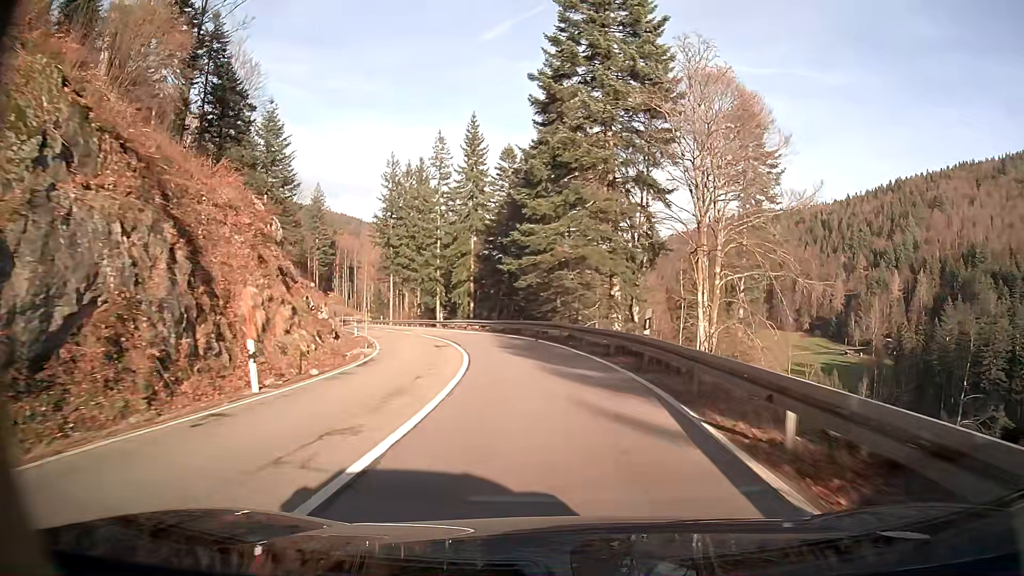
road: secondary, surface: asphalt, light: Day
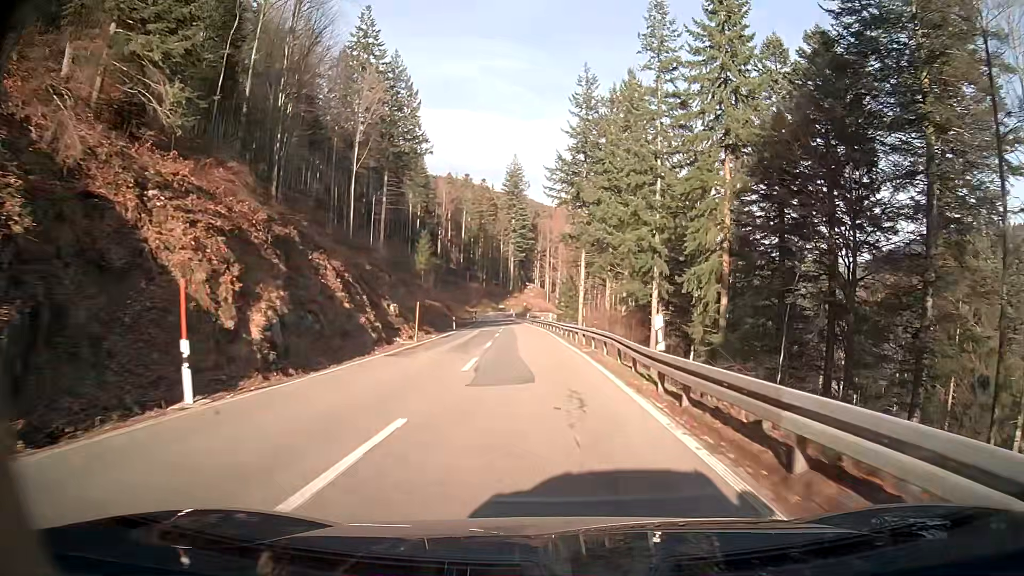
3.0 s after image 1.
(-8.0, +47.8) m; -18°
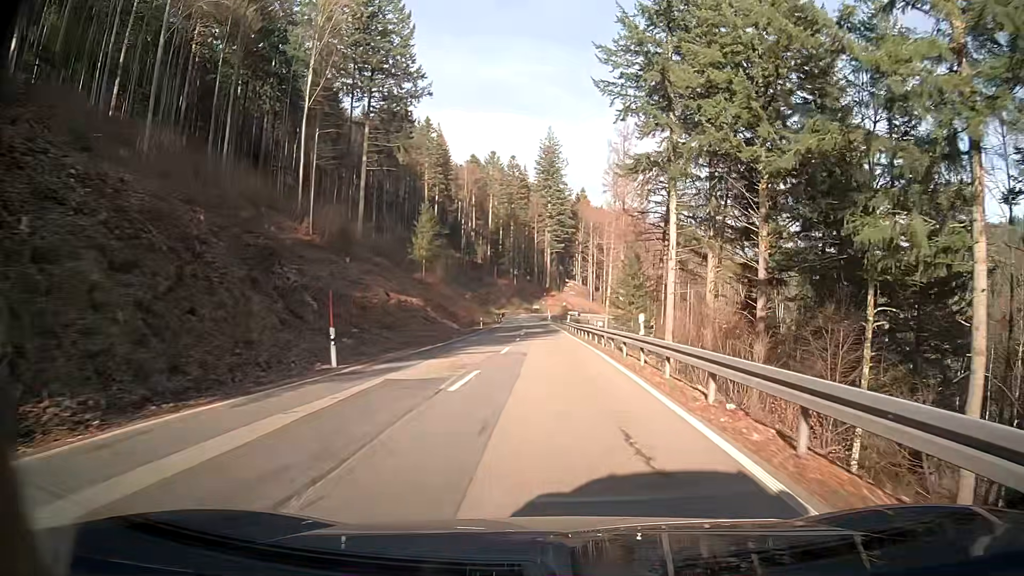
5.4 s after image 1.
(-1.4, +40.4) m; -3°
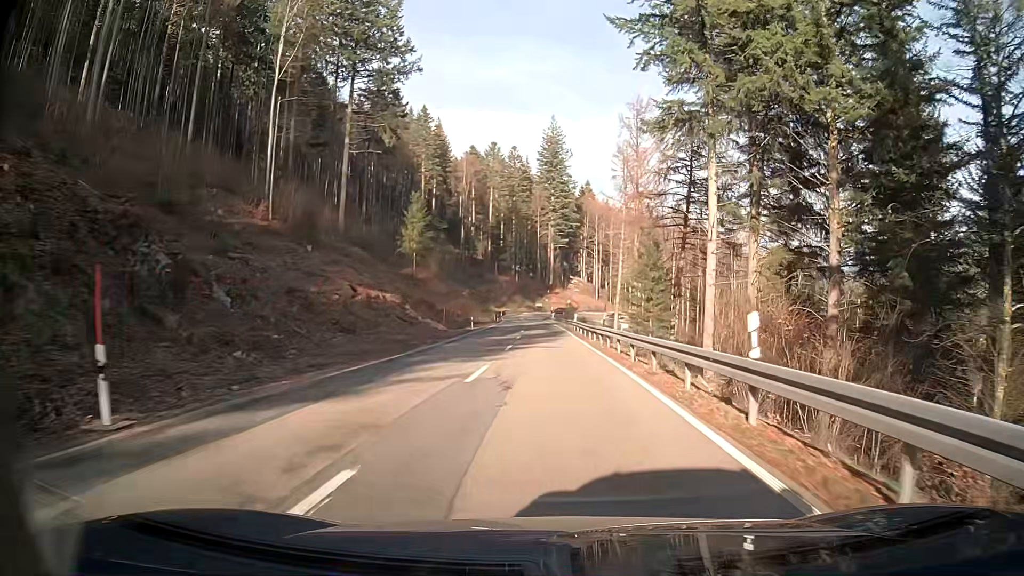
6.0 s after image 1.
(0.0, +10.3) m; 0°
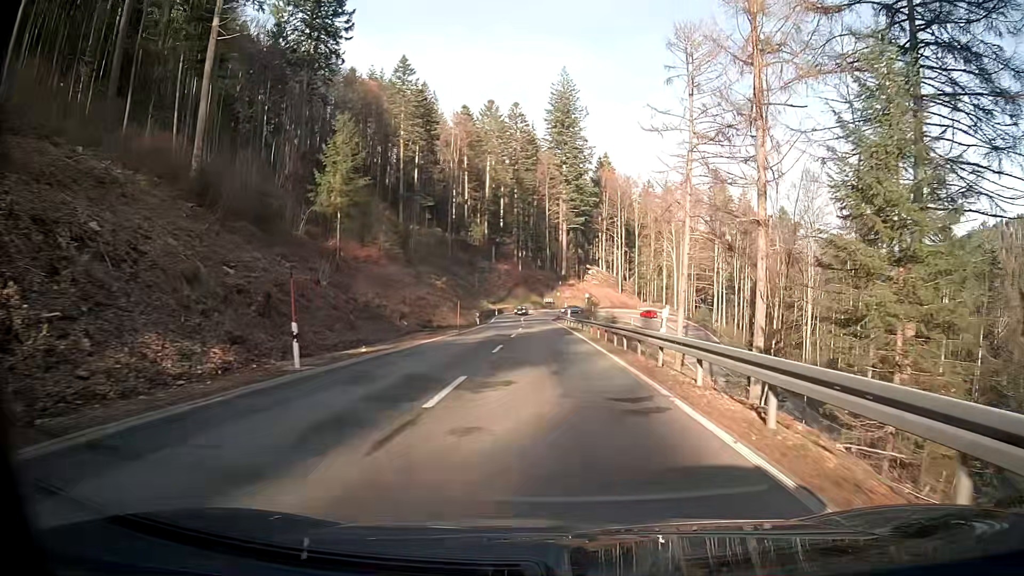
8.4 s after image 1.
(-0.5, +40.5) m; -1°
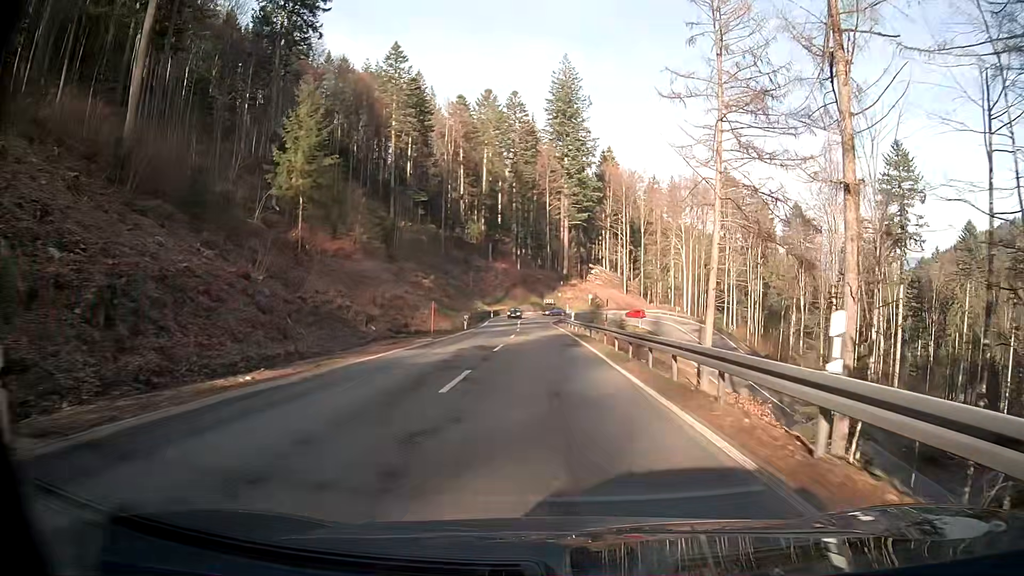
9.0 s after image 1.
(0.0, +9.7) m; 0°
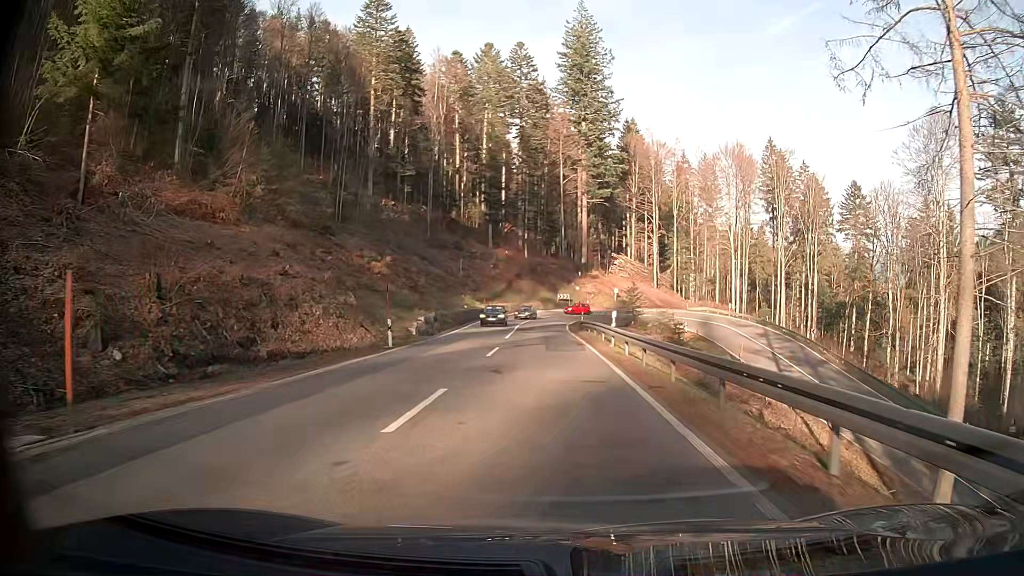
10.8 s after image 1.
(-0.1, +27.6) m; -1°
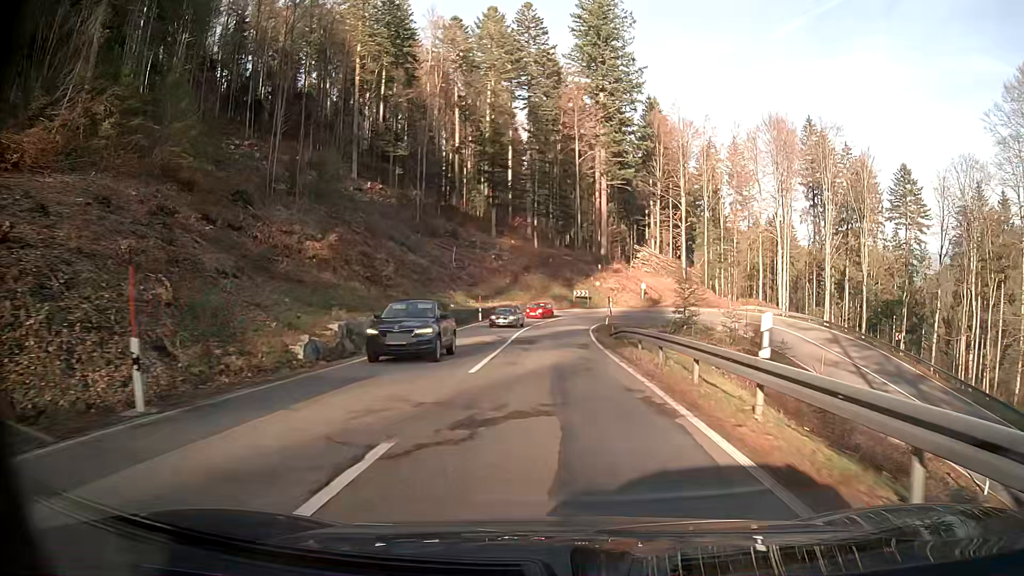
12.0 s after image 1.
(-0.1, +17.1) m; -1°
(0, +10) (0, +20) (0, +30) (0, +40) (0, +50) (+2, +60) (+8, +67) (+18, +67) (+22, +58) (+23, +48) m
